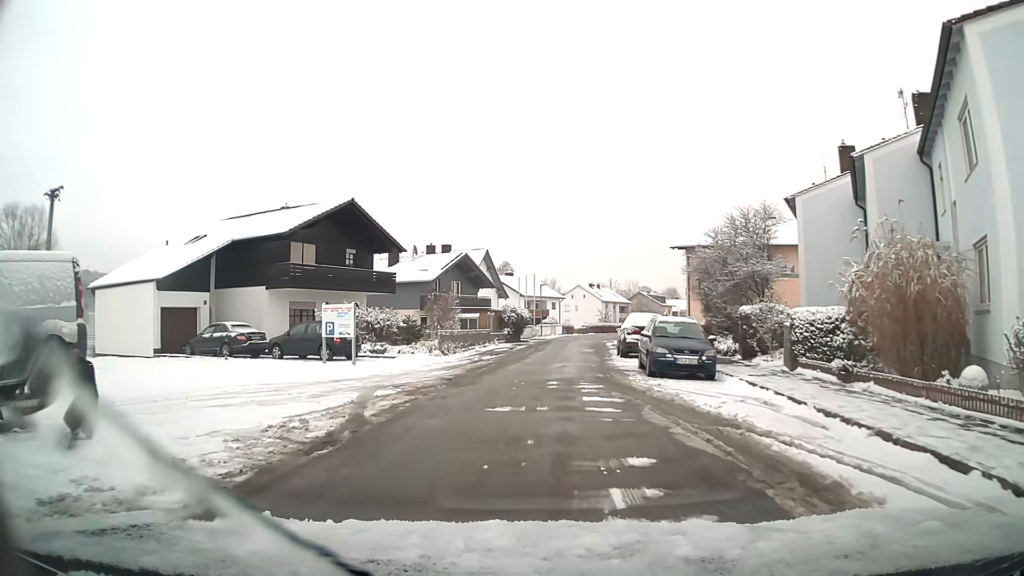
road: residential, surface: asphalt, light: Day
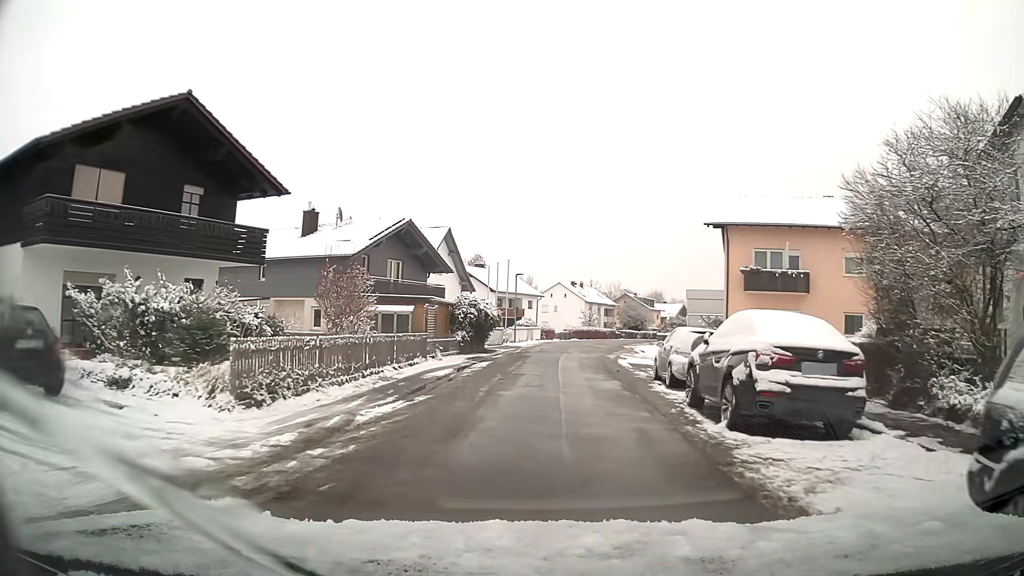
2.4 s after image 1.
(+0.4, +16.3) m; +3°
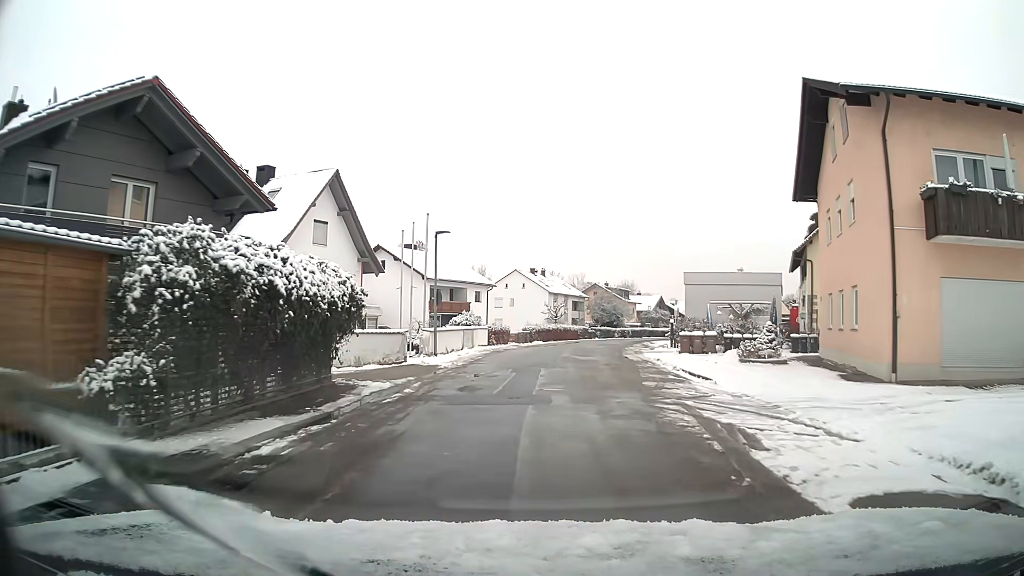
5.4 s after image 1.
(+0.7, +22.2) m; +4°
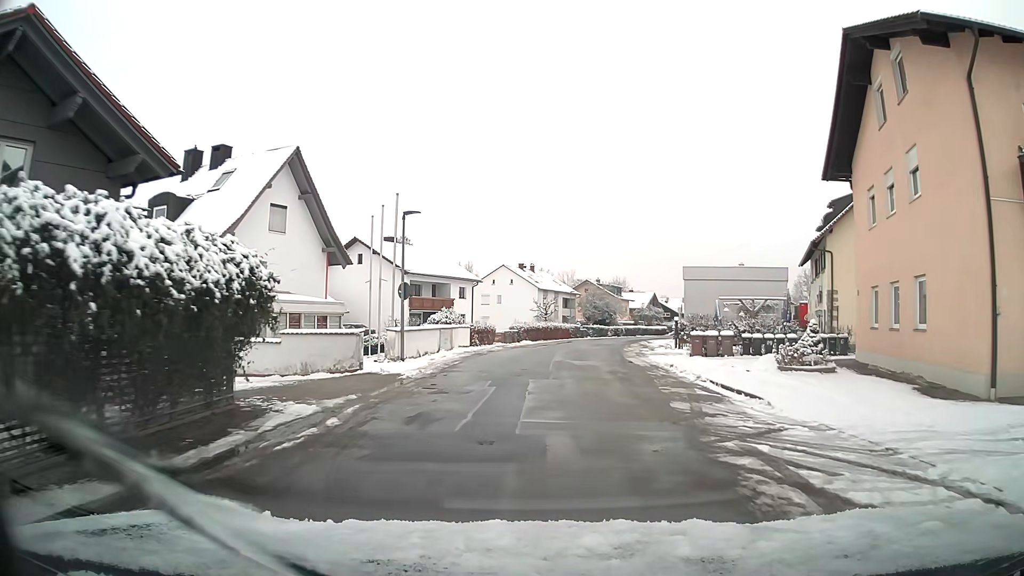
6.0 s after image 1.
(0.0, +4.7) m; +1°
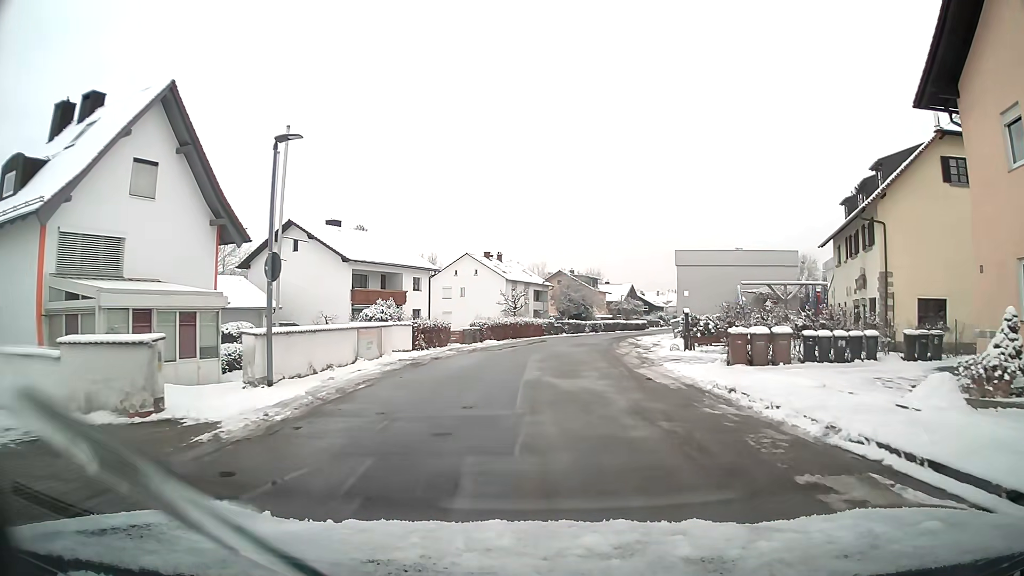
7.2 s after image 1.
(+0.2, +9.6) m; +3°
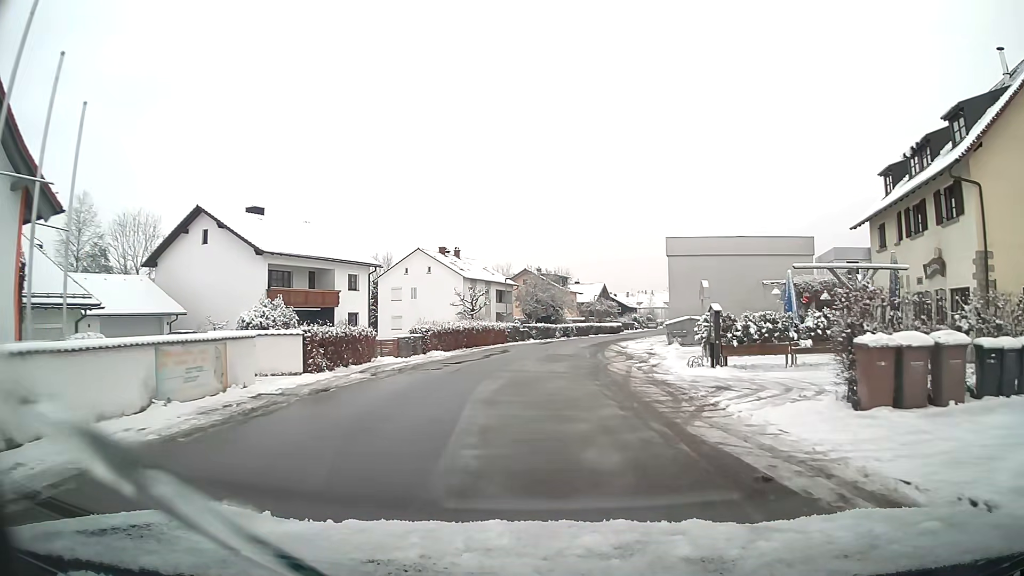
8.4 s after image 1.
(+0.3, +9.9) m; +3°
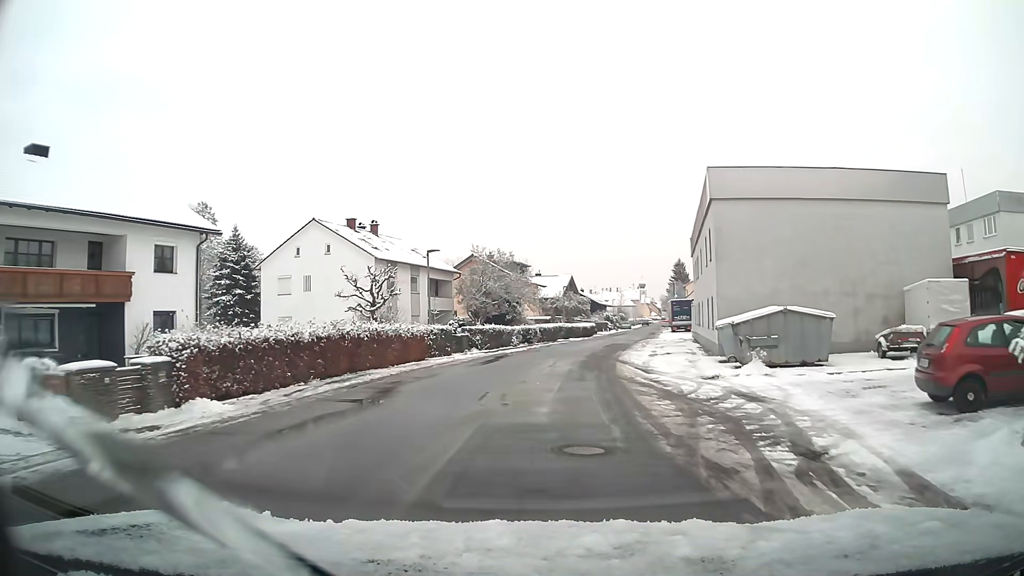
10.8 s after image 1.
(+0.6, +20.7) m; +4°
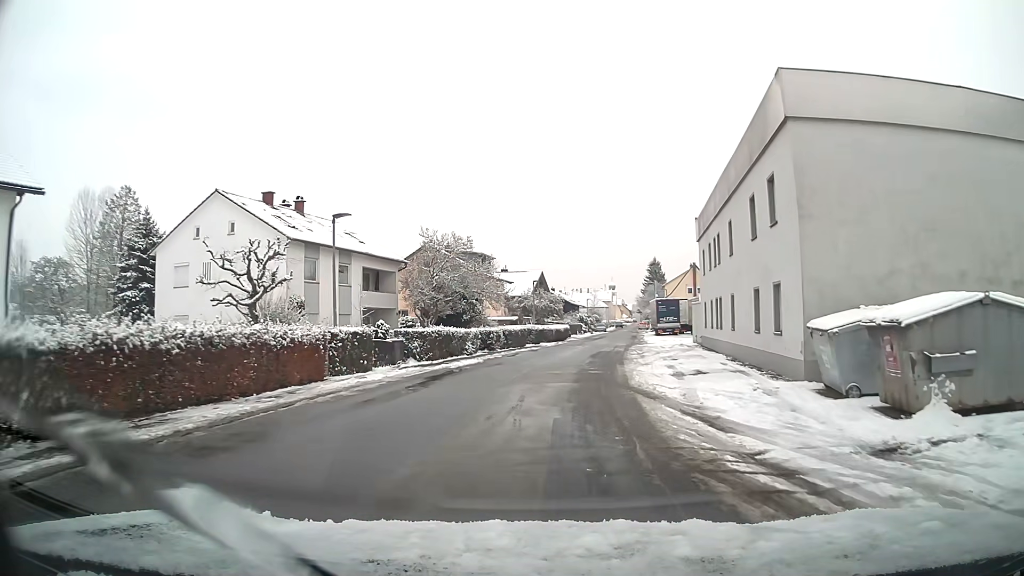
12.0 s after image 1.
(+0.3, +10.8) m; +3°
(0, +10) (+1, +20) (+2, +30) (+3, +40) (+5, +50) (+6, +60) (+8, +69) (+9, +79) (+11, +89) (+12, +99) m
